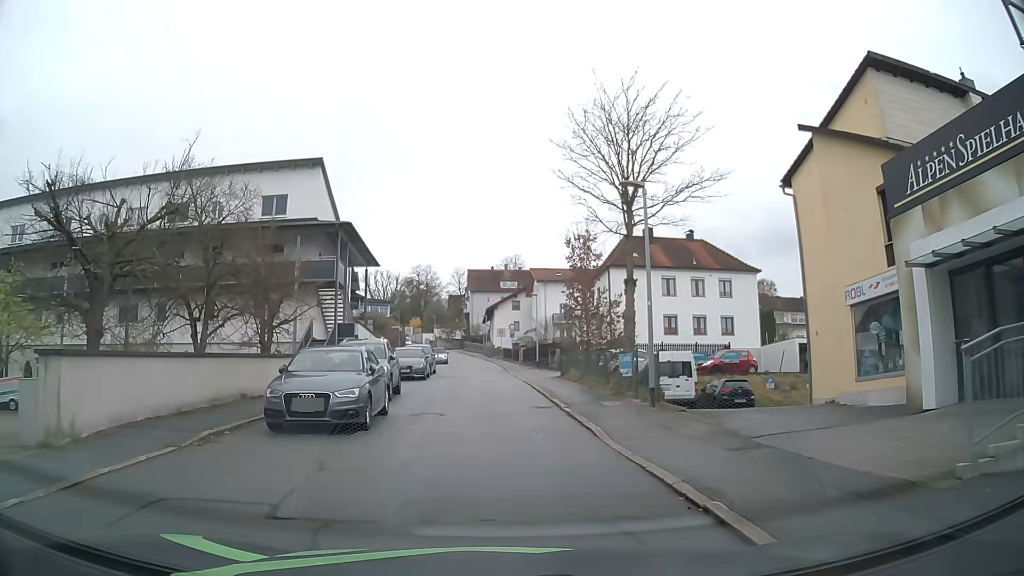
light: Day
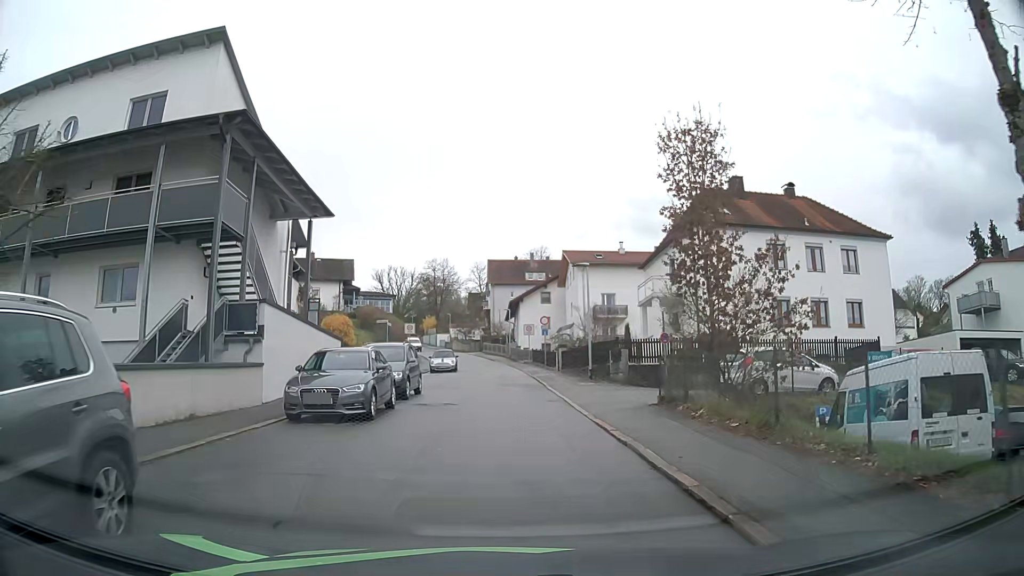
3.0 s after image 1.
(-0.1, +16.5) m; -2°
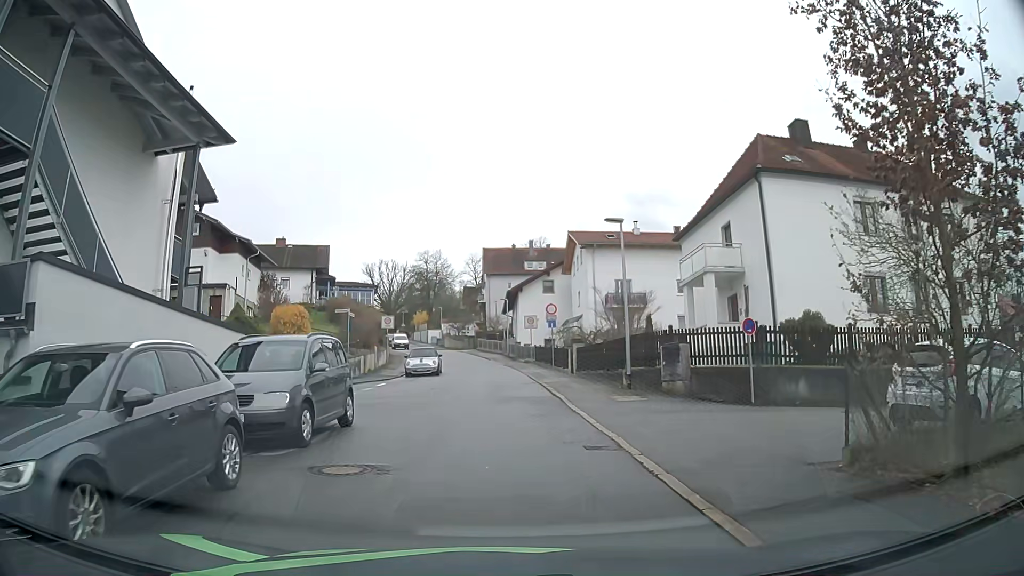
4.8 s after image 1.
(+0.2, +9.5) m; 0°
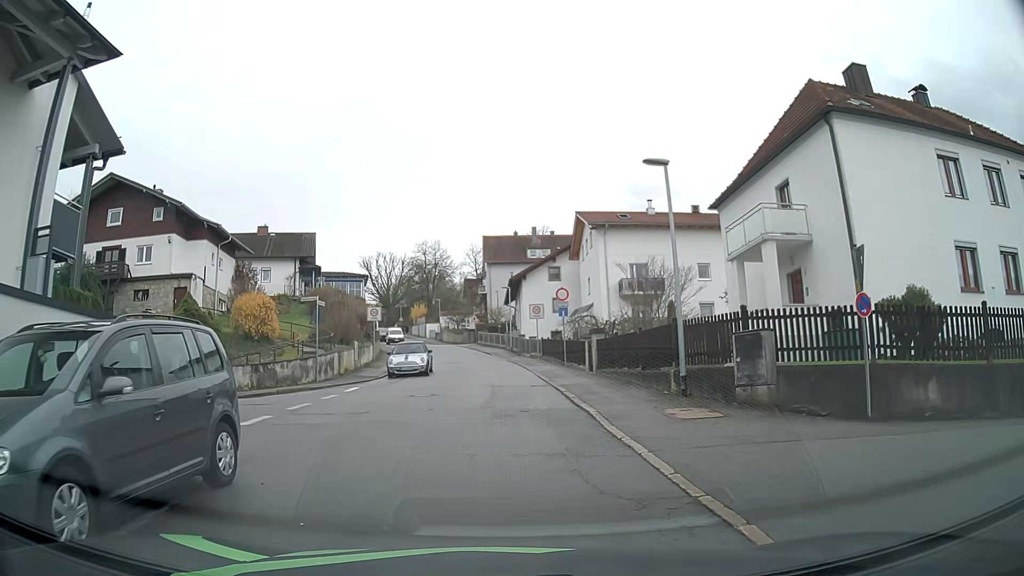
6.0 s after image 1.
(+0.1, +5.6) m; +1°
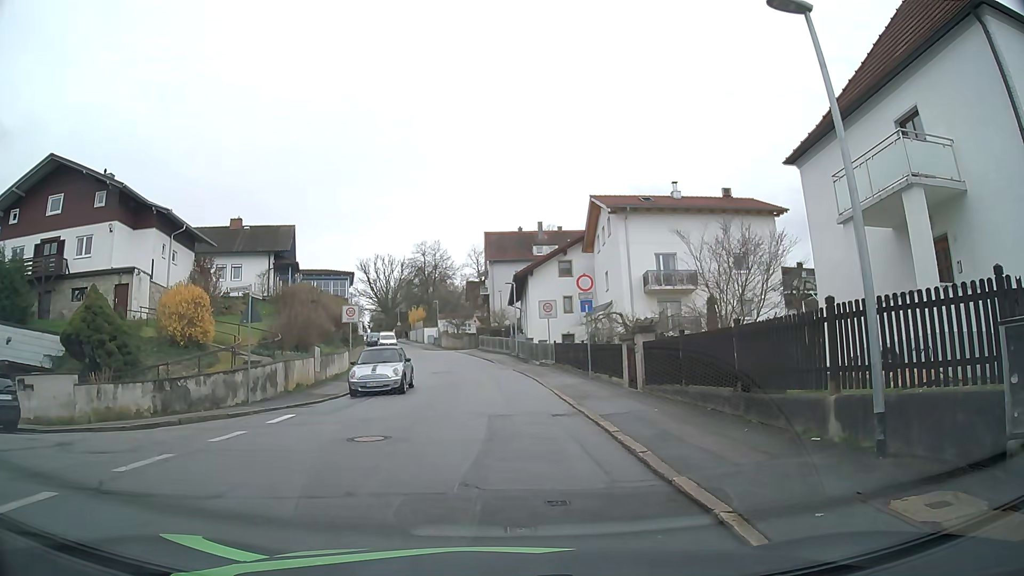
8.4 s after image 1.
(-0.1, +7.3) m; -3°
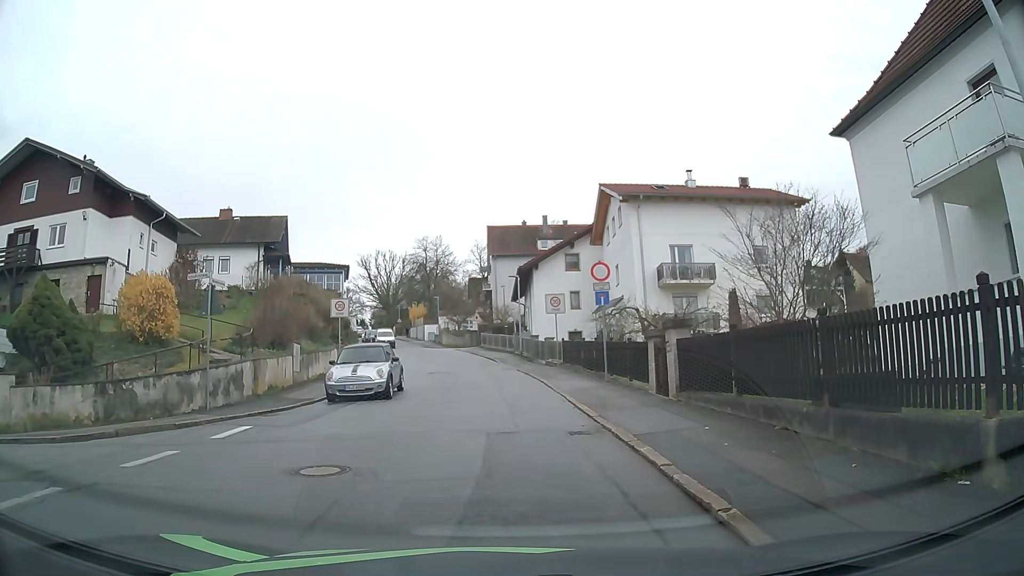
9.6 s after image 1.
(+0.1, +2.9) m; -2°
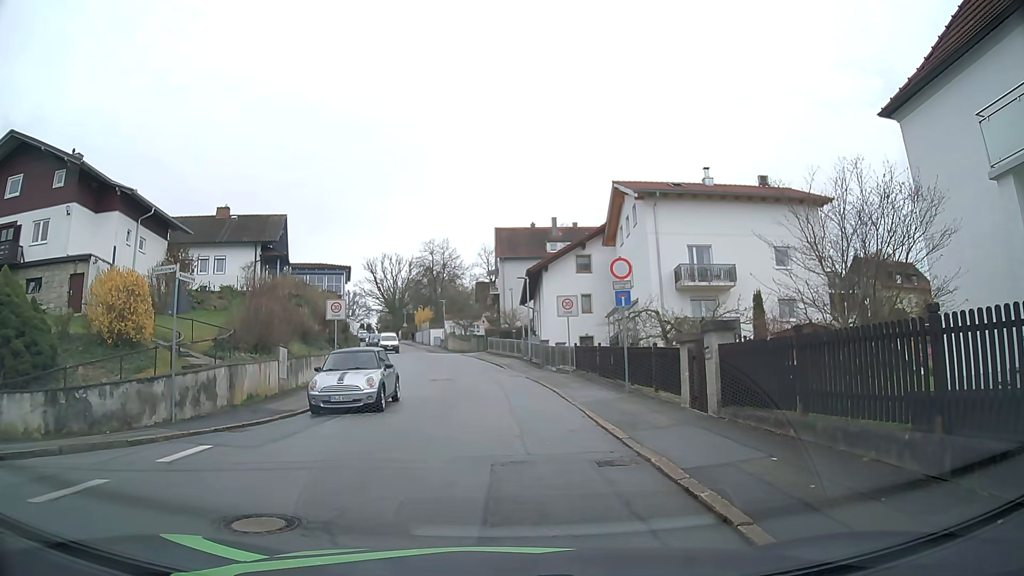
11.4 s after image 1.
(+0.1, +2.1) m; +2°
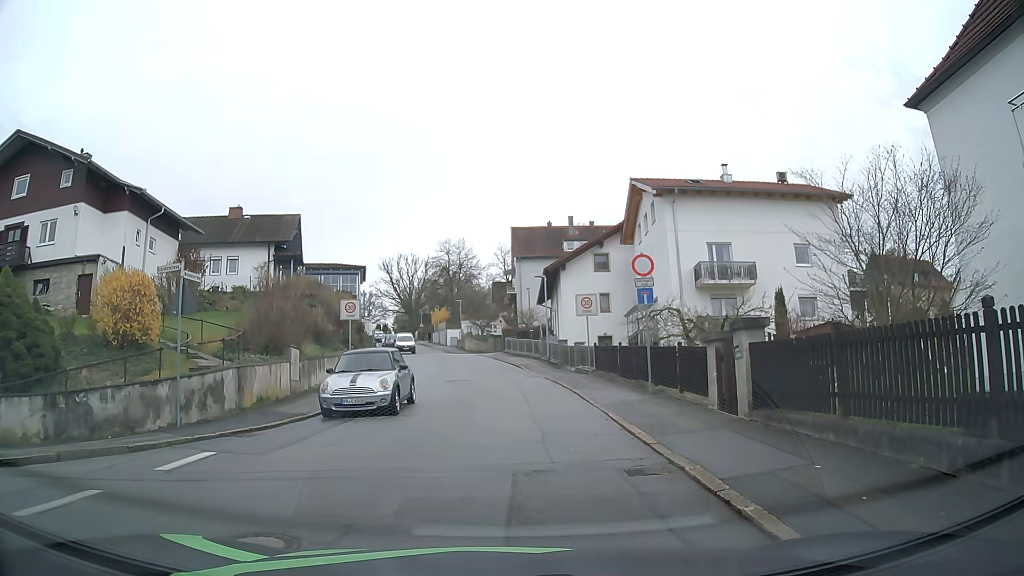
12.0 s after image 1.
(0.0, +0.6) m; 0°
